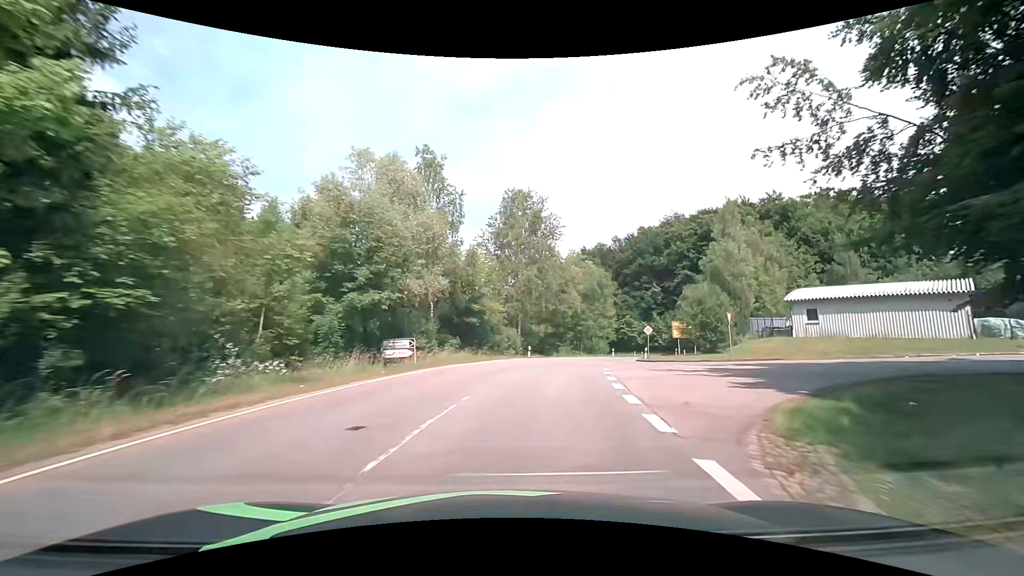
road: tertiary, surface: asphalt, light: Day
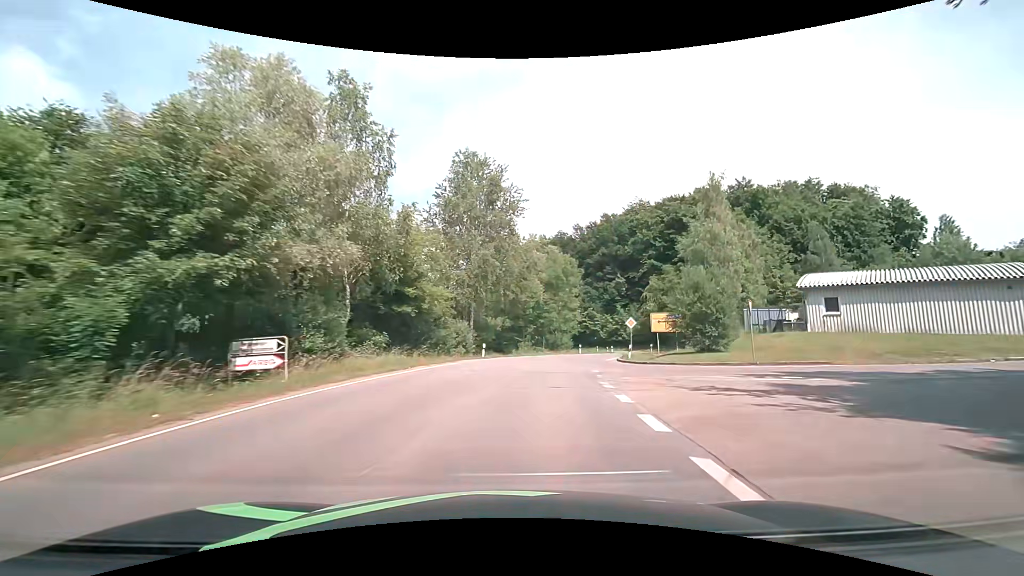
(+0.4, +9.1) m; +6°
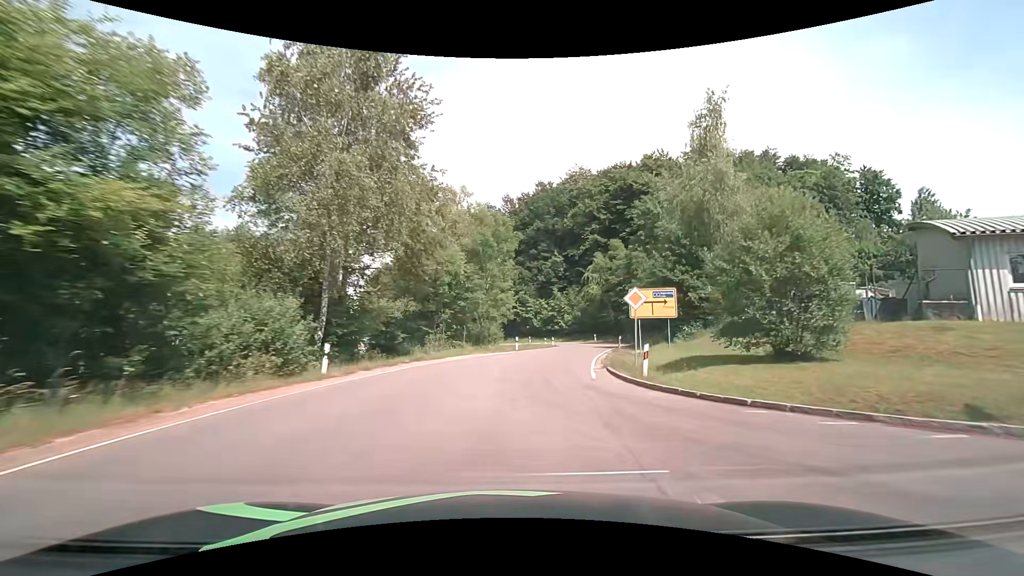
(+1.4, +18.3) m; +9°
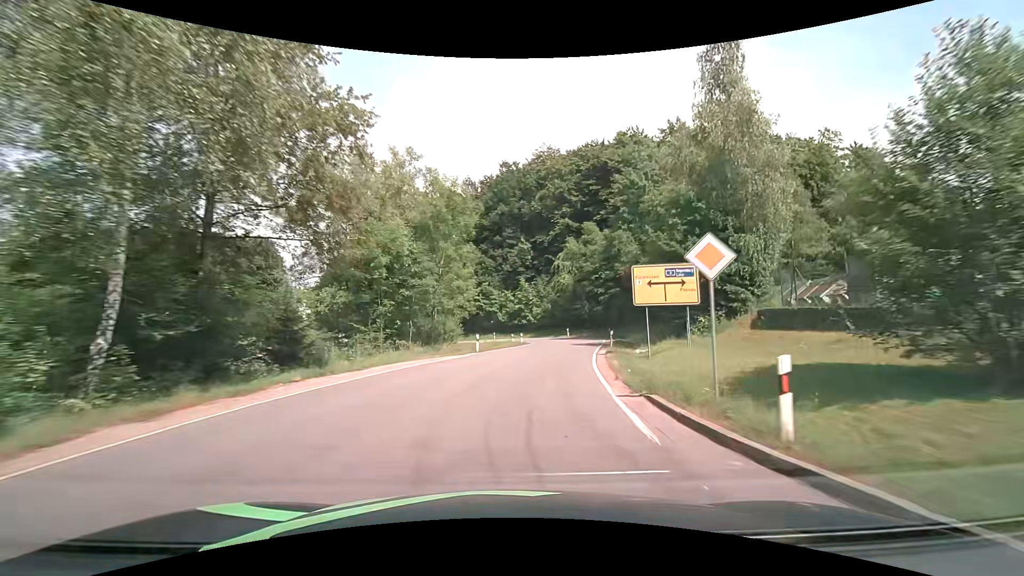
(+0.4, +9.2) m; +4°
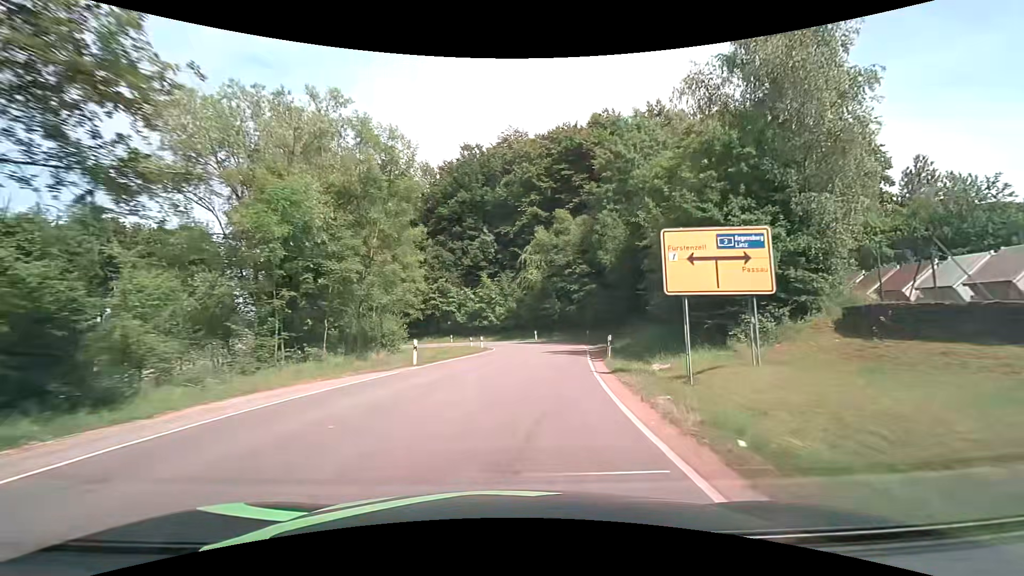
(+0.3, +9.1) m; +4°
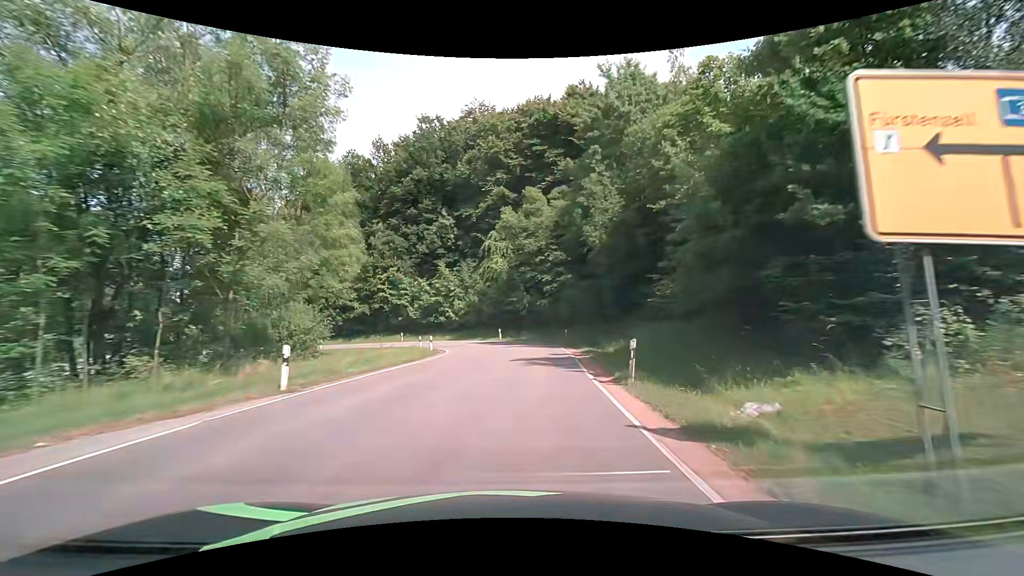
(+0.3, +8.7) m; +4°
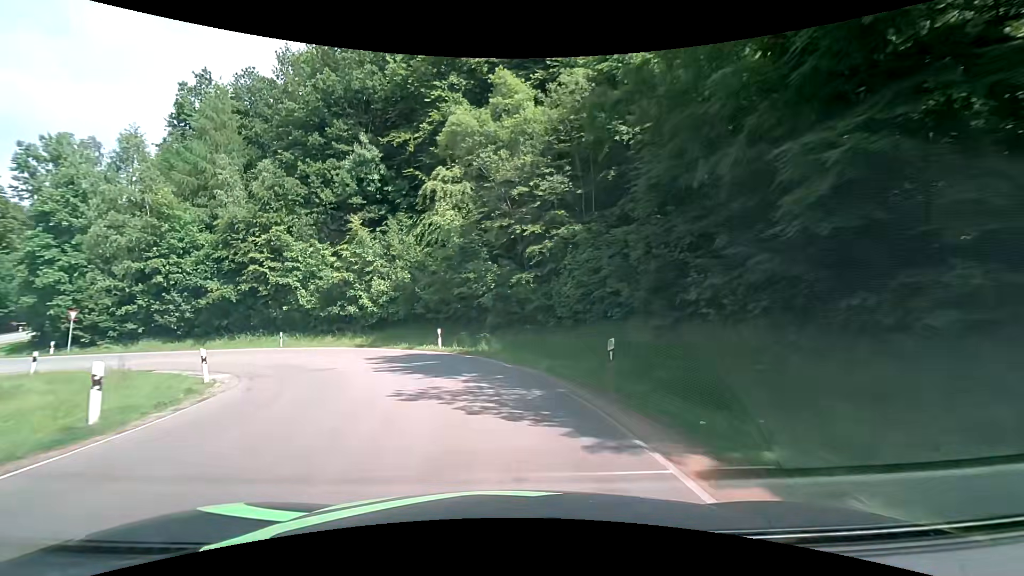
(+1.3, +23.1) m; +4°
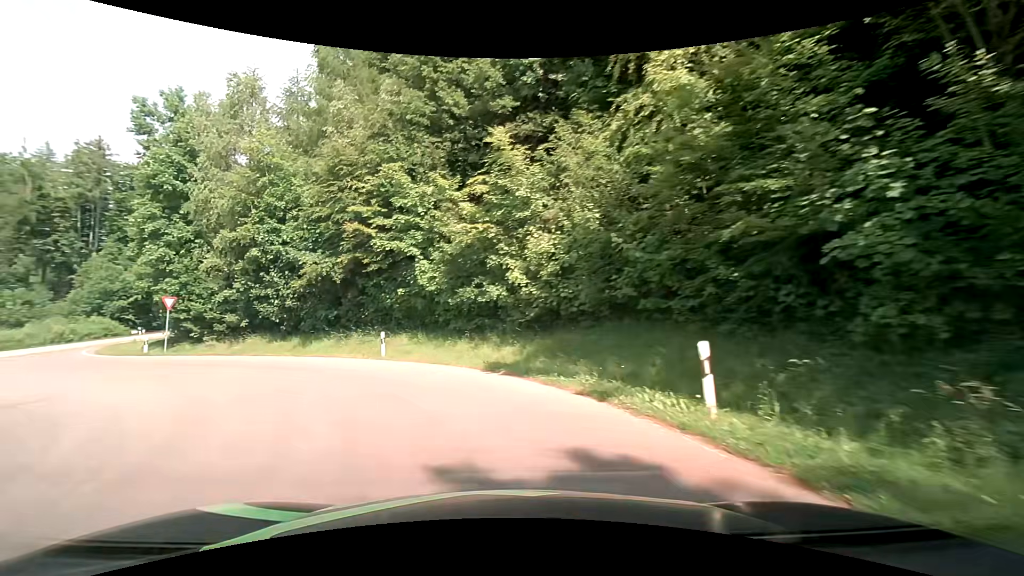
(-2.3, +18.4) m; -22°
(-2, +10) (-8, +18) (-16, +24) (-24, +29) (-31, +36) (-35, +45) (-37, +55) (-39, +65) (-41, +75) (-42, +85) m
